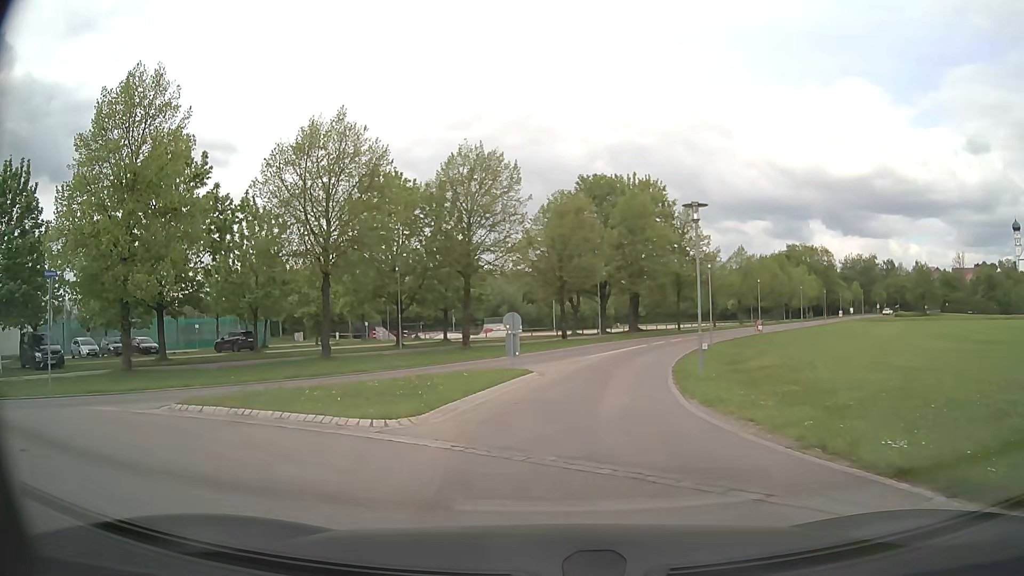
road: tertiary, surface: asphalt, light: Day
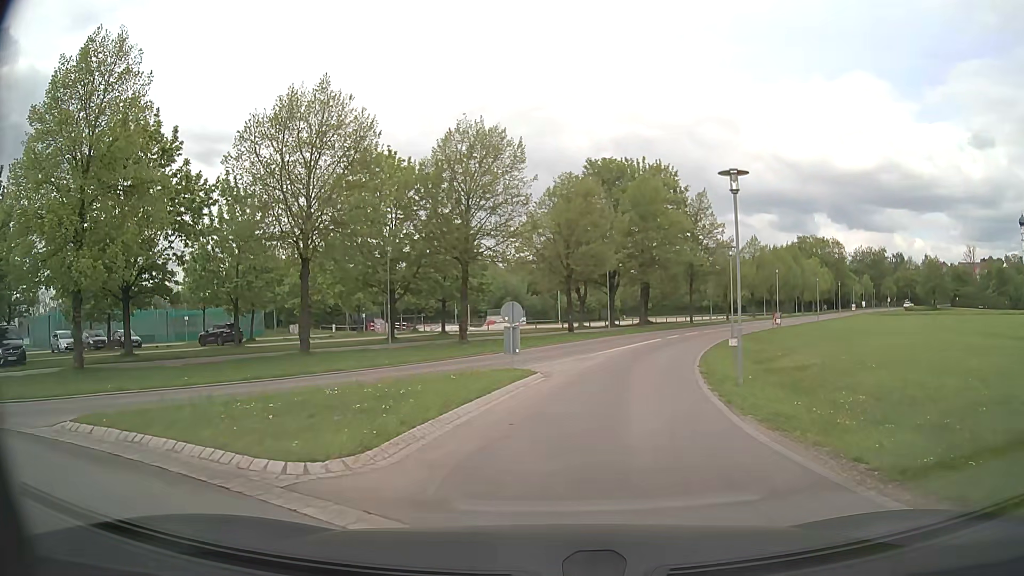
(0.0, +3.5) m; 0°
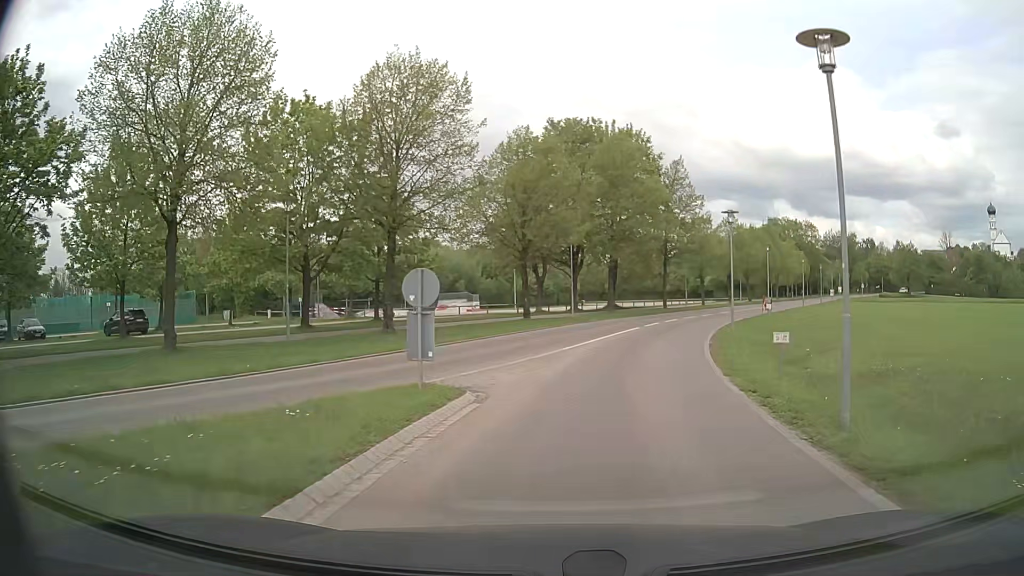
(+0.2, +7.9) m; +4°
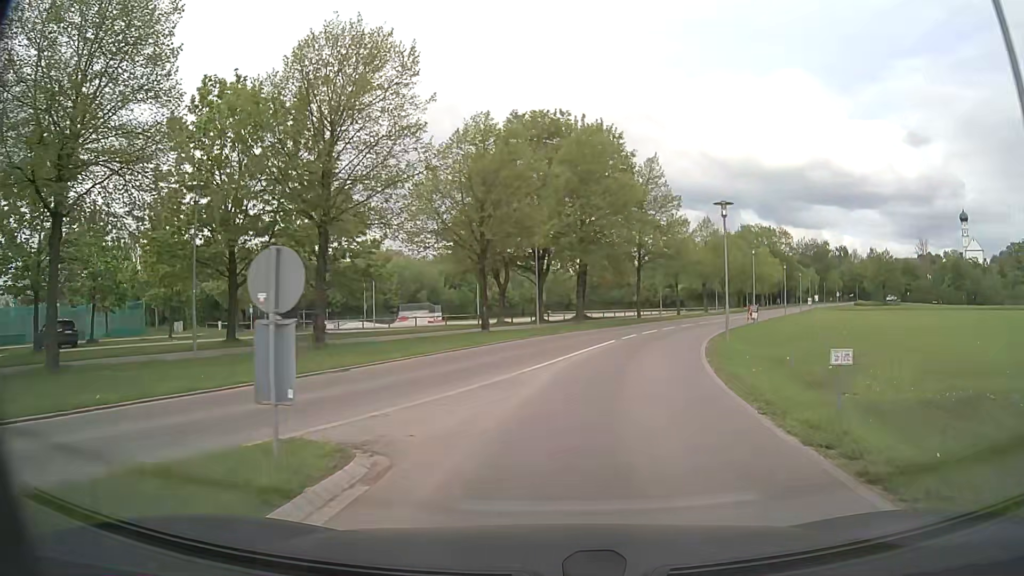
(0.0, +4.6) m; +2°
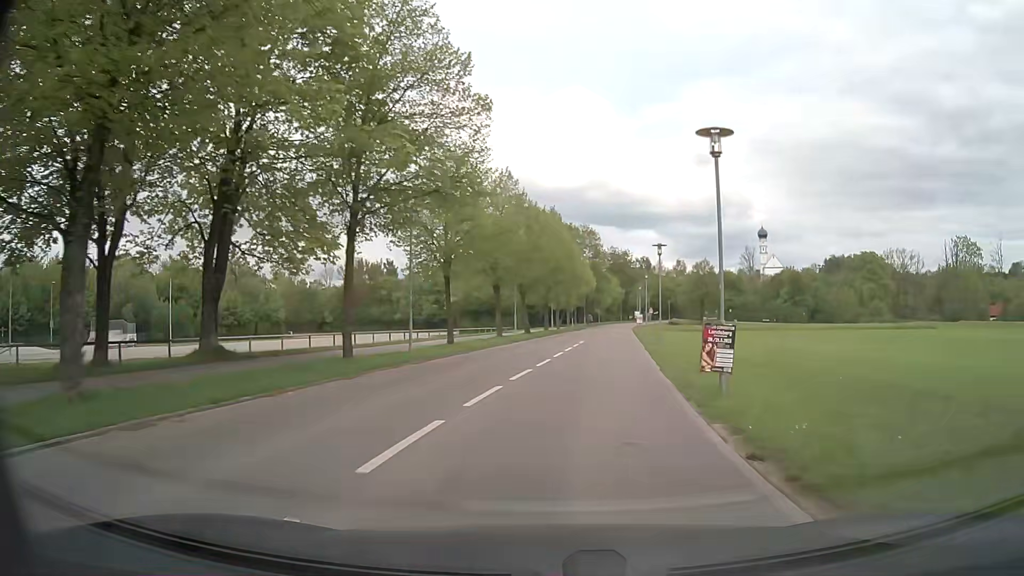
(+5.3, +31.2) m; +19°
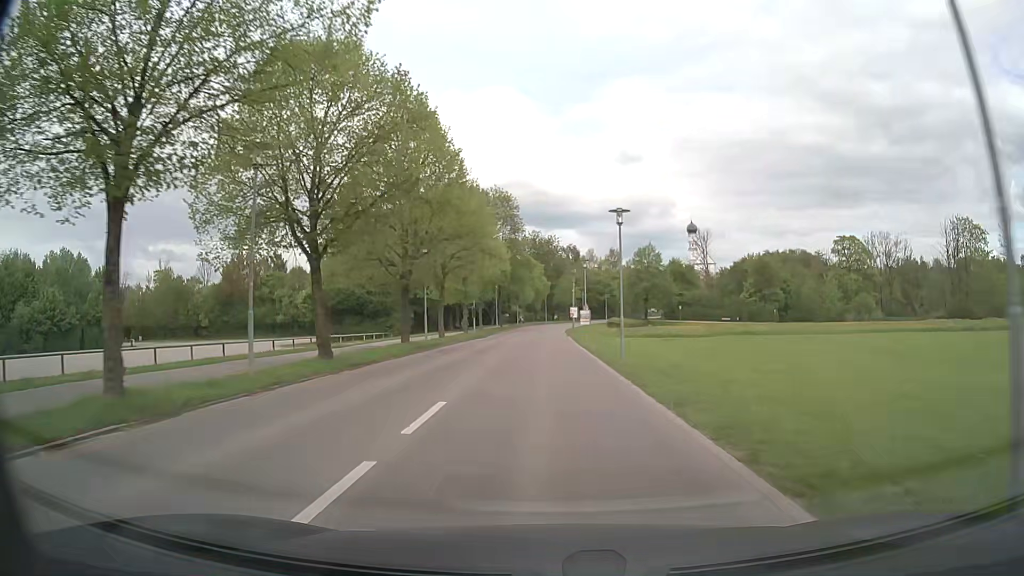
(+2.6, +30.1) m; +8°
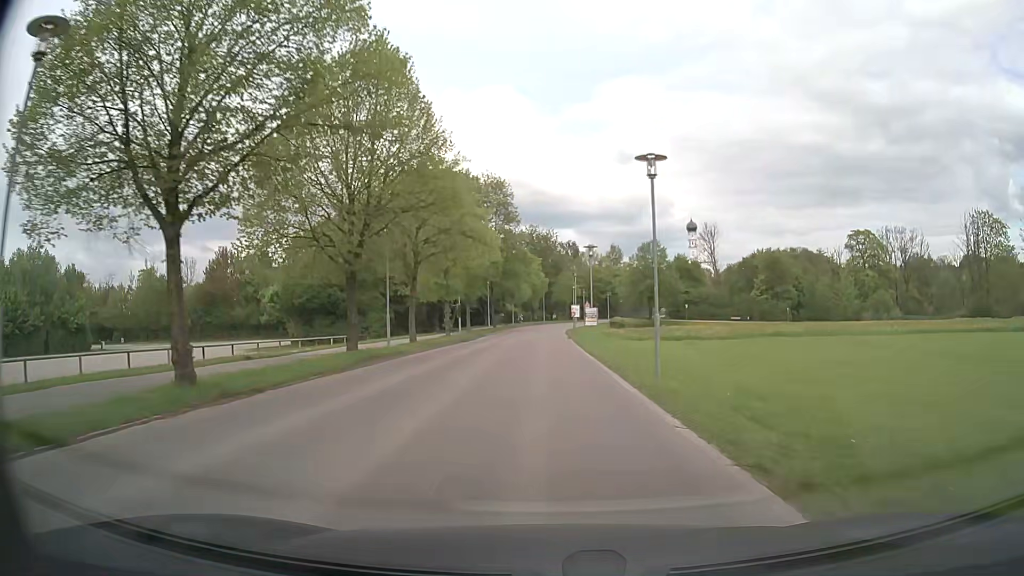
(0.0, +7.7) m; 0°
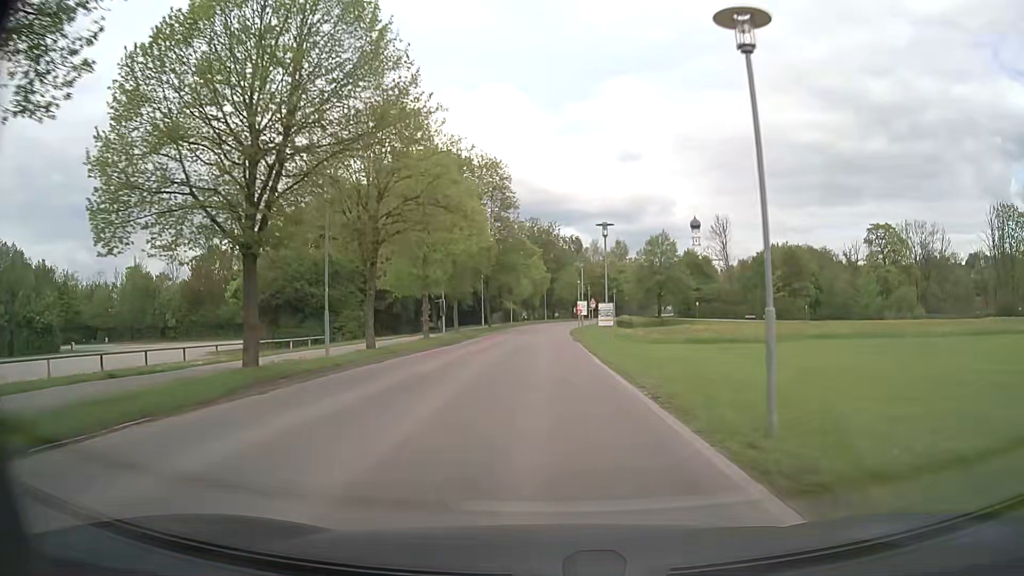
(0.0, +7.7) m; 0°
(0, +10) (0, +20) (0, +30) (0, +40) (0, +50) (0, +60) (+1, +70) (+2, +80) (+3, +90) (+6, +99) m
